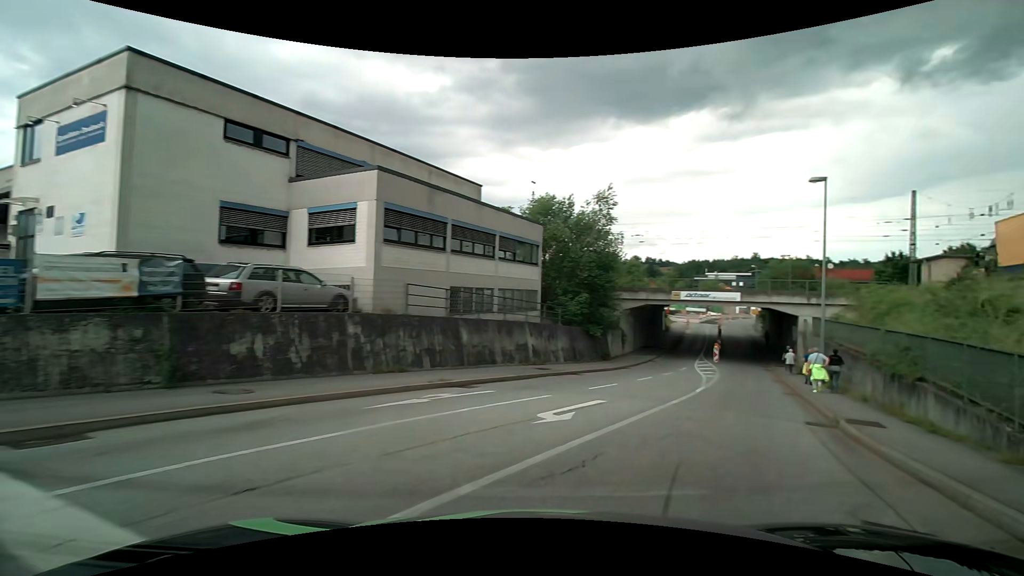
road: tertiary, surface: asphalt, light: Day
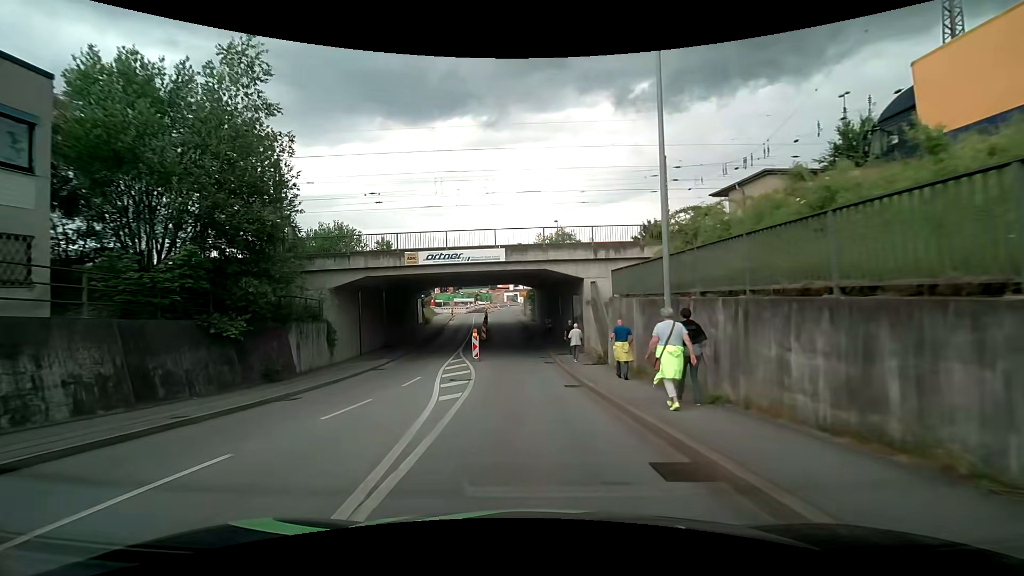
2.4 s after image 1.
(+5.8, +16.6) m; +24°
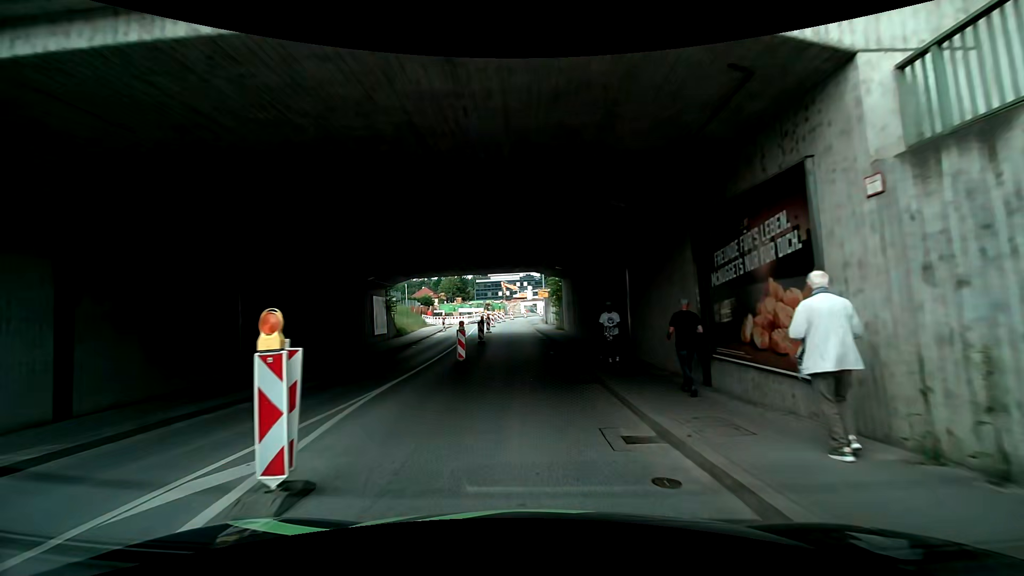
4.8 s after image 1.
(-0.3, +20.8) m; -2°
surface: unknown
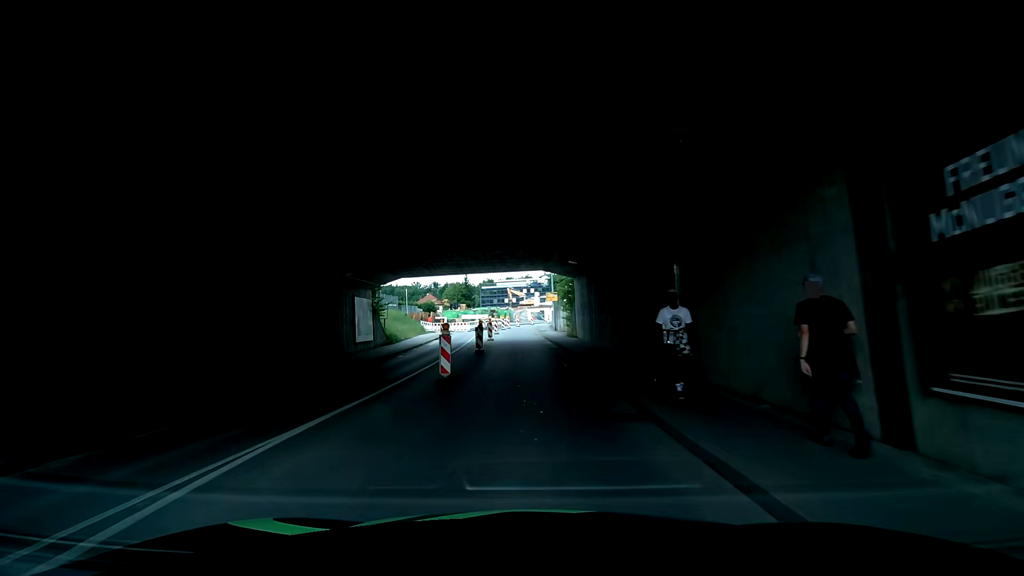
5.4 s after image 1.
(0.0, +4.9) m; -1°
